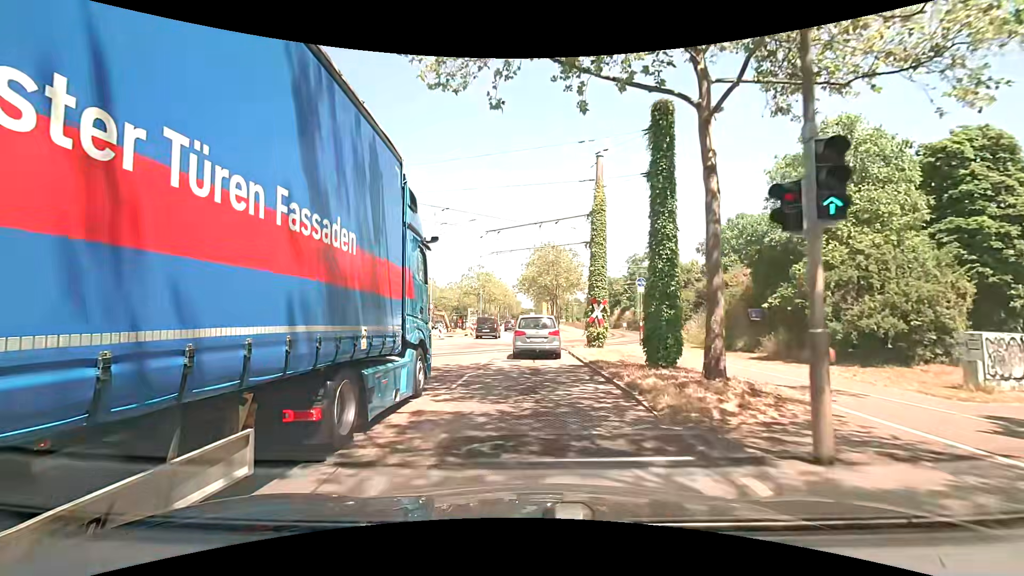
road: primary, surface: asphalt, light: Day
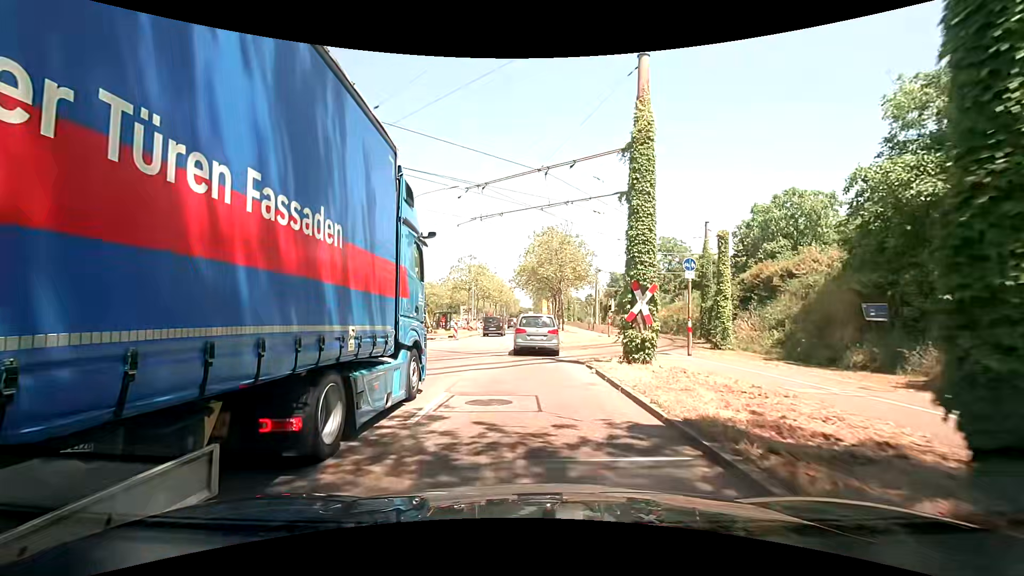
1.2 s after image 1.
(+0.1, +9.8) m; 0°
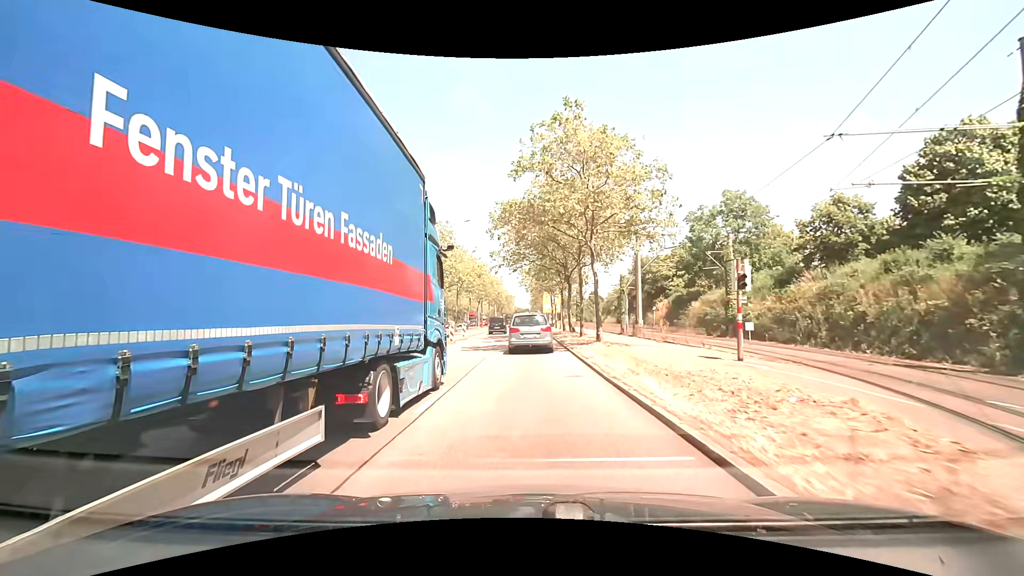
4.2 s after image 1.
(+0.6, +28.0) m; +1°
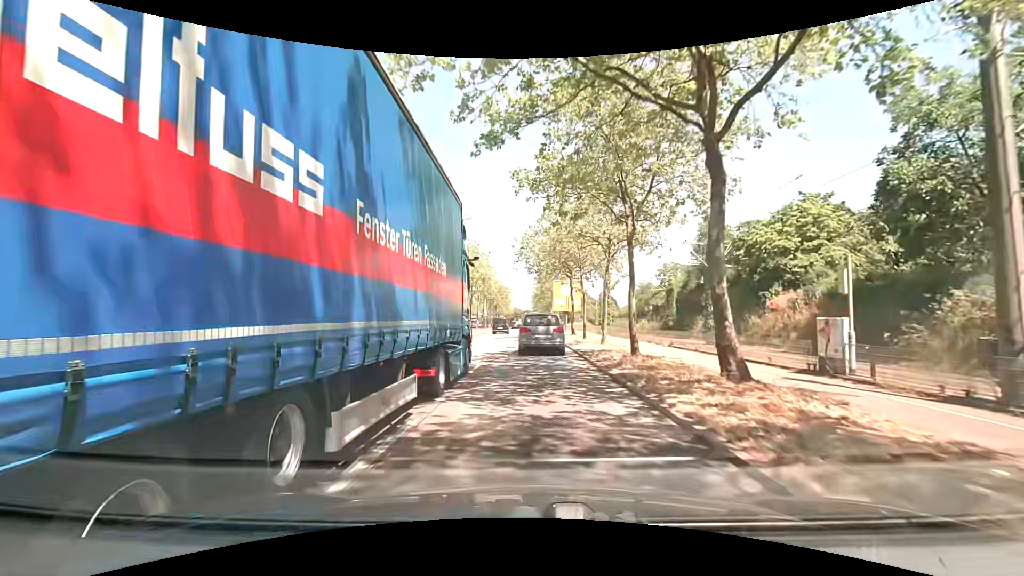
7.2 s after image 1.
(+0.2, +30.9) m; +1°
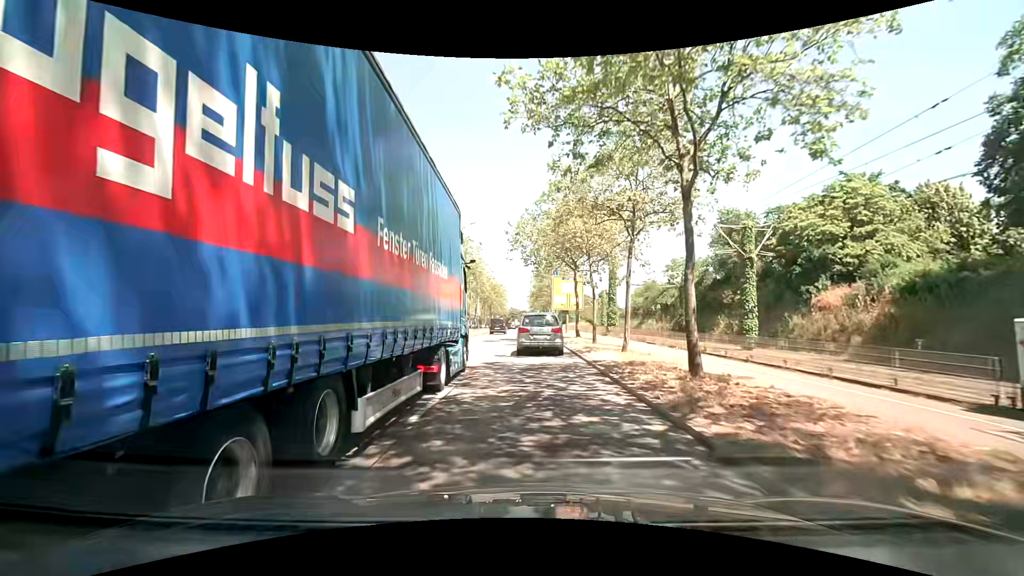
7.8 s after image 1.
(-0.1, +6.4) m; 0°
